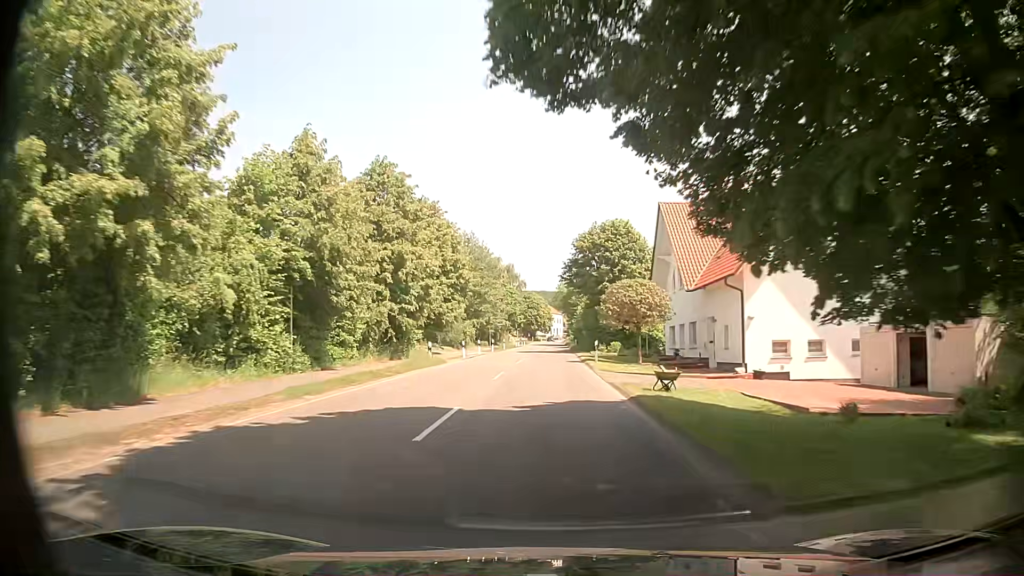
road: secondary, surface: asphalt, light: Day
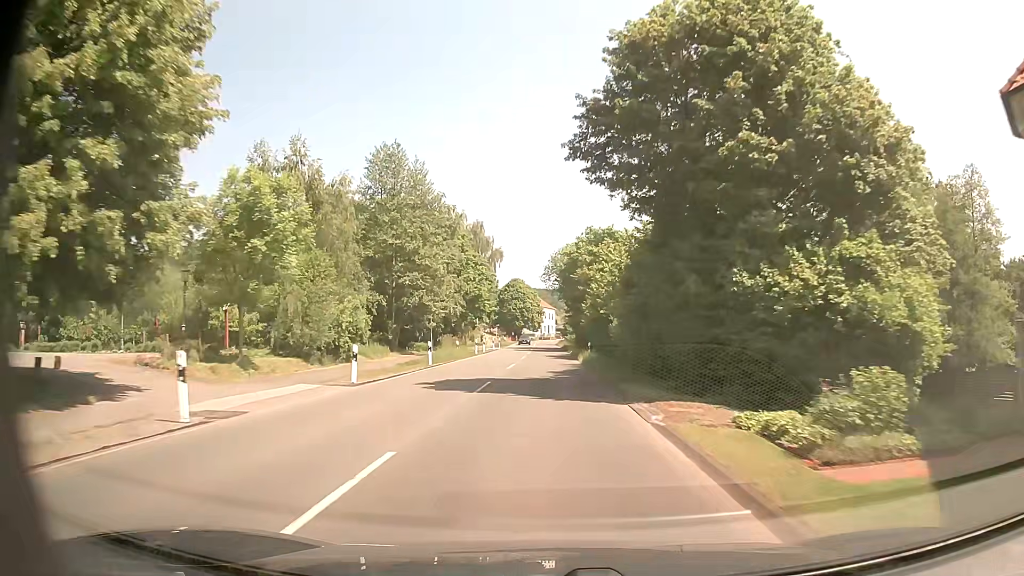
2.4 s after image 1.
(+0.5, +41.0) m; 0°
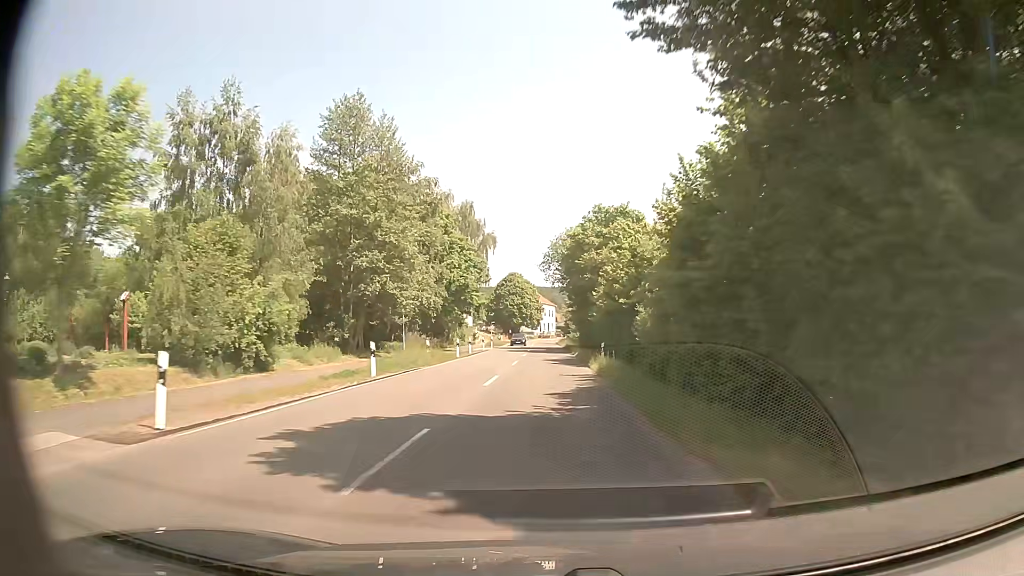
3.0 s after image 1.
(+0.1, +10.2) m; +1°
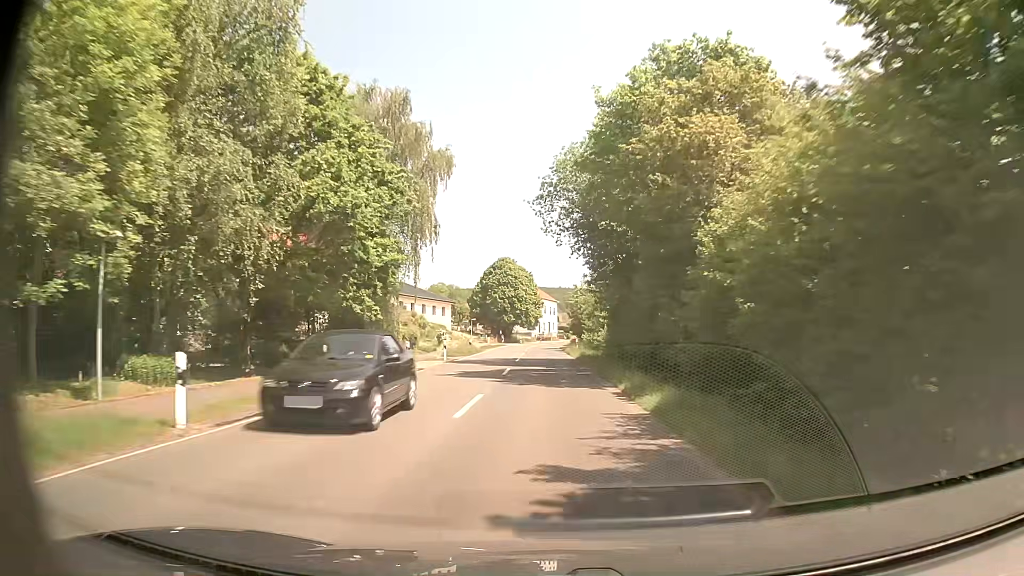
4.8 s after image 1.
(+0.1, +30.7) m; 0°
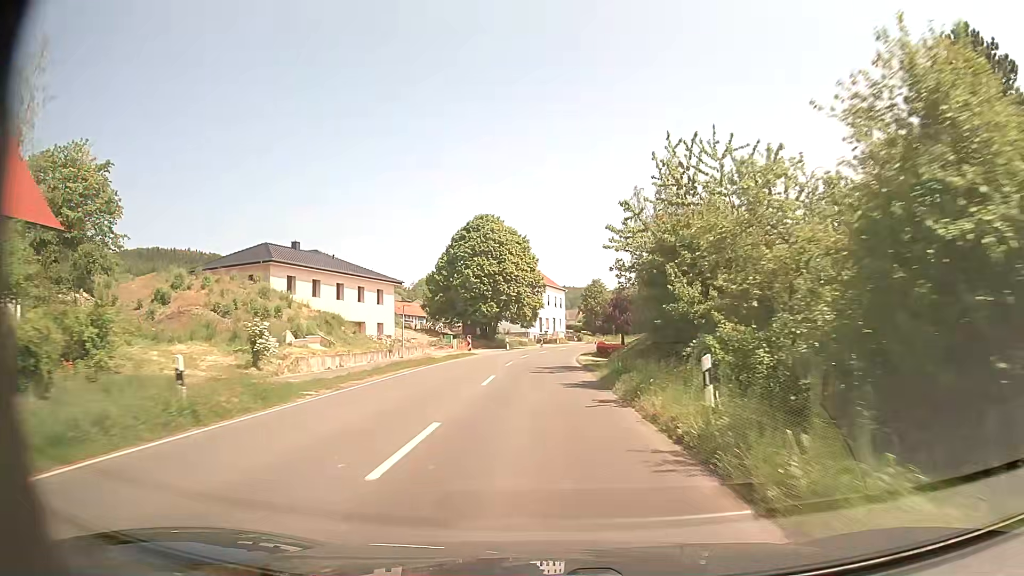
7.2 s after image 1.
(+0.3, +41.0) m; 0°
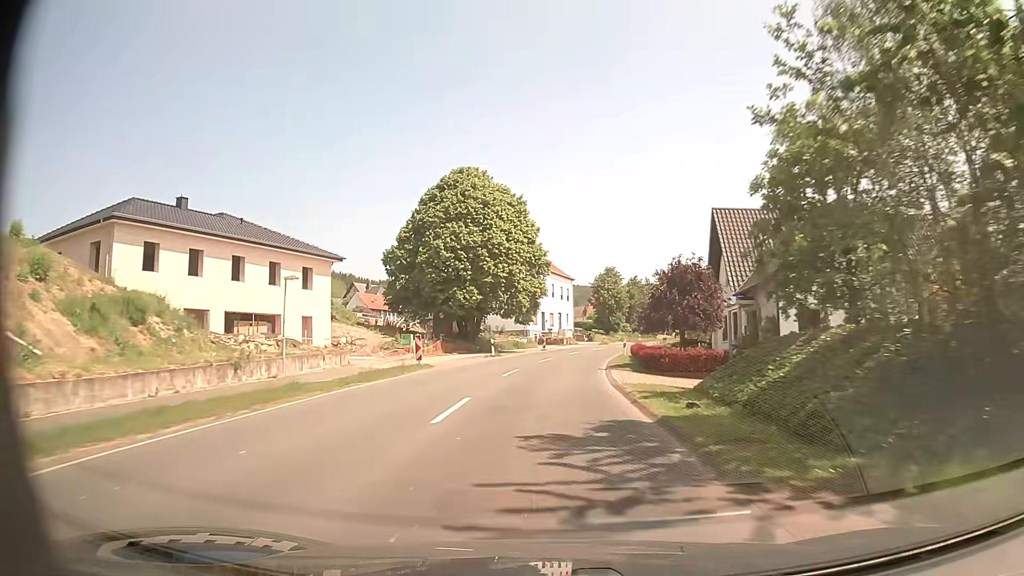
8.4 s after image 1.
(-0.1, +20.2) m; 0°
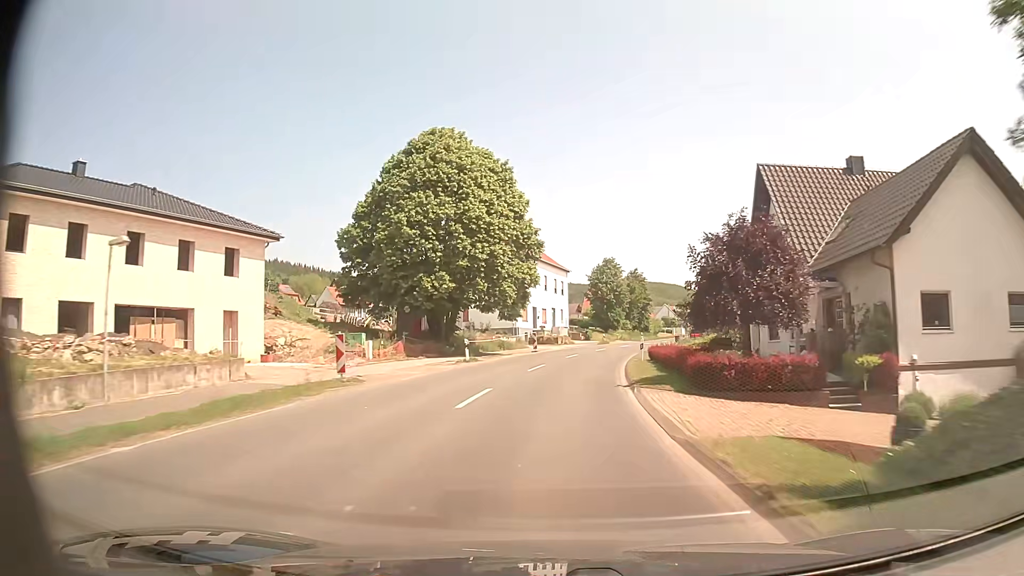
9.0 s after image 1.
(+0.1, +10.0) m; +1°
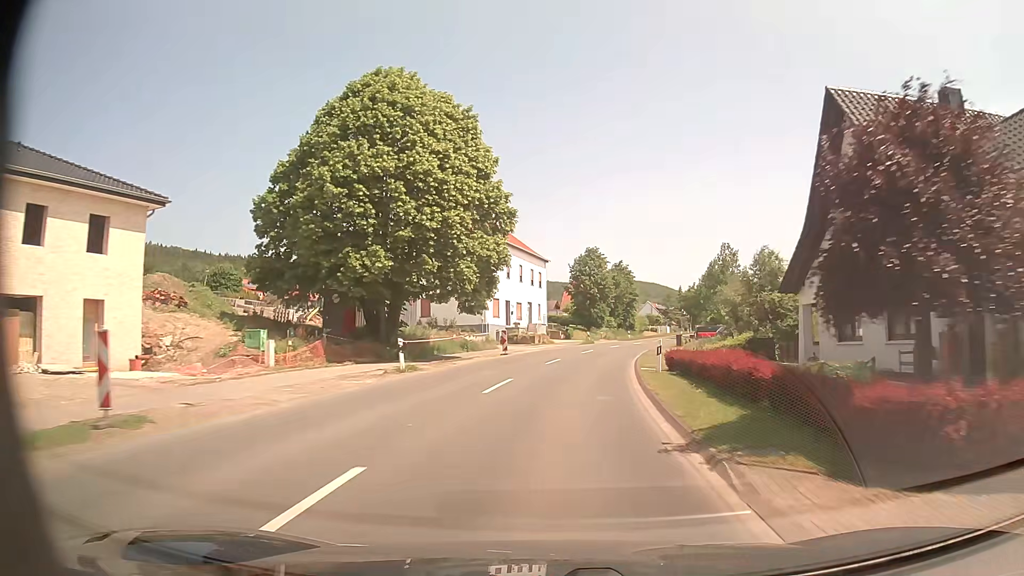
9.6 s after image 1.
(+0.1, +9.9) m; +2°
(0, +10) (+1, +20) (+2, +30) (+4, +40) (+6, +49) (+9, +59) (+12, +69) (+14, +78) (+17, +88) (+20, +97) m
